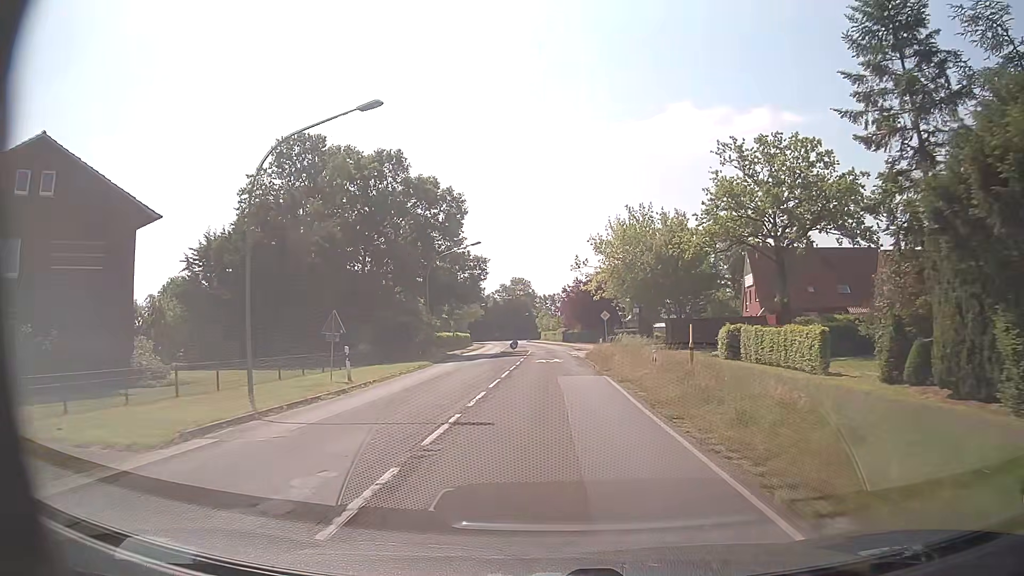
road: secondary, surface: asphalt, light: Day
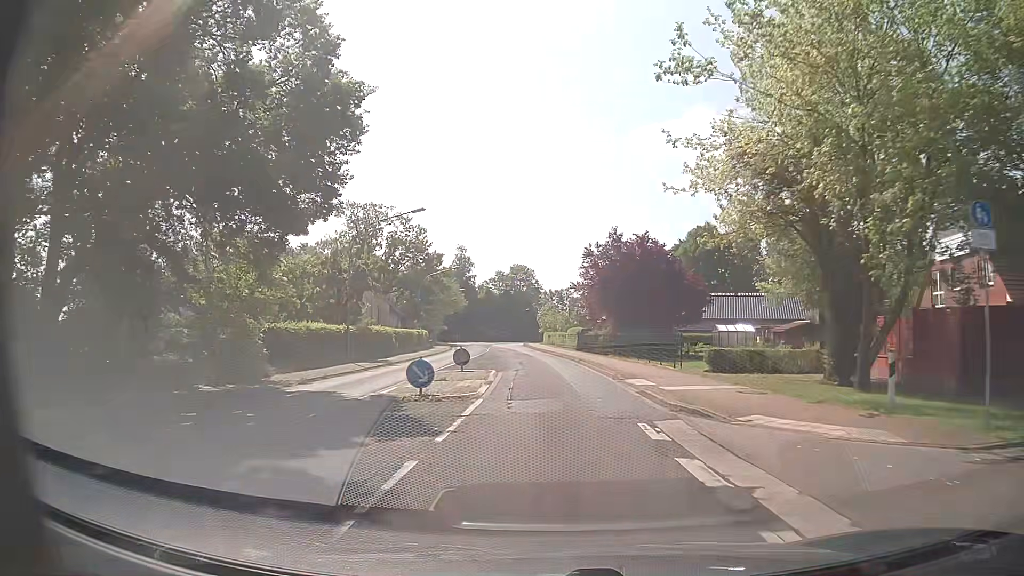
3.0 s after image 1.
(-0.2, +40.3) m; -1°
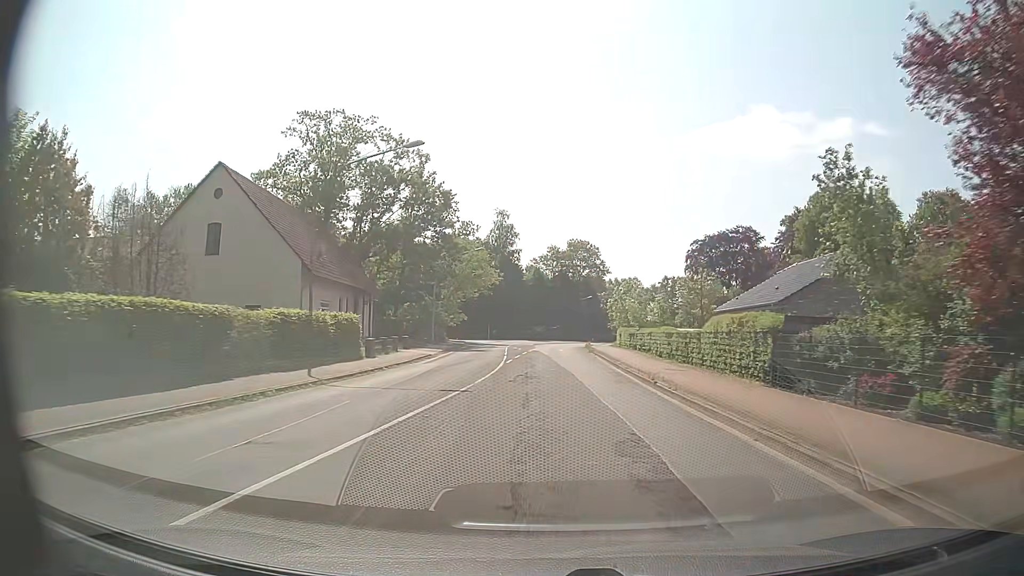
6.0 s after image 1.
(-1.8, +40.1) m; -5°
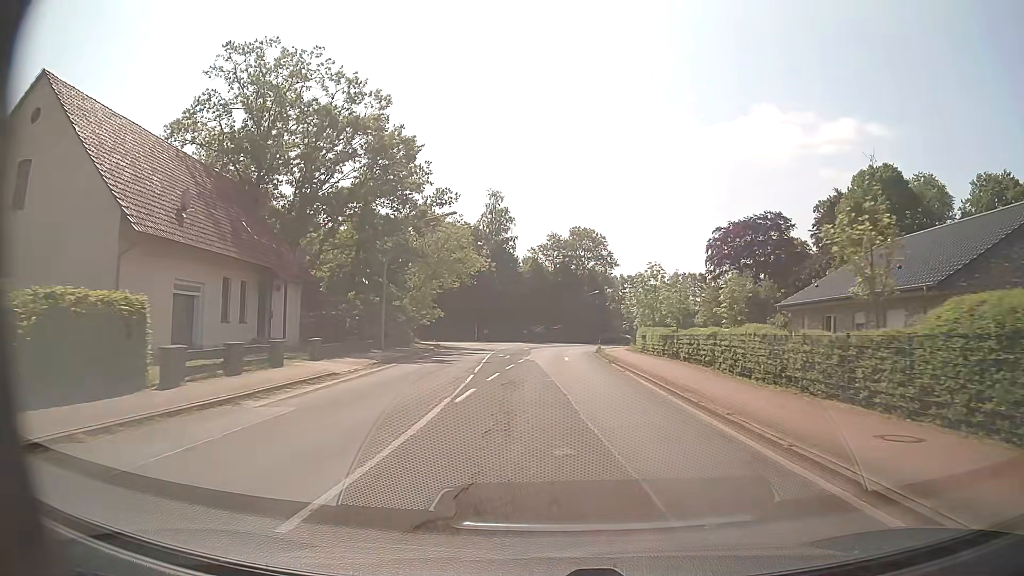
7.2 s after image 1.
(-0.1, +16.1) m; 0°
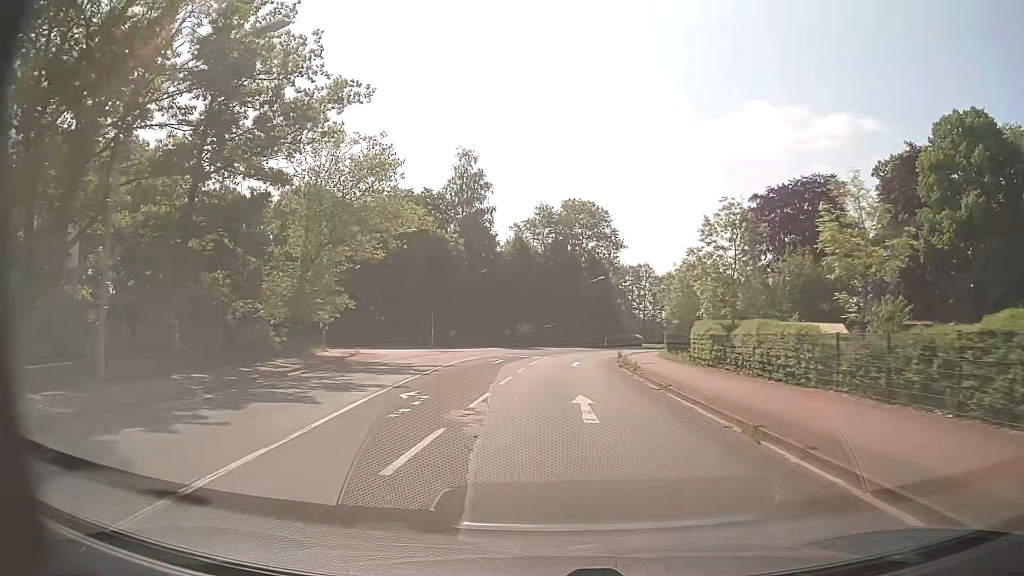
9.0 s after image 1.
(+0.2, +24.1) m; +1°
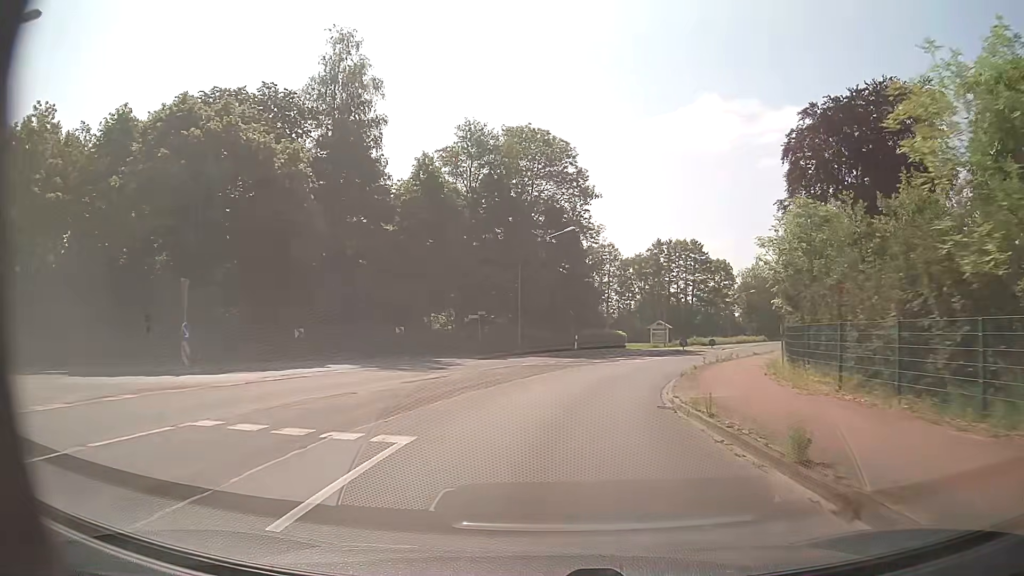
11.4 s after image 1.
(+0.9, +32.3) m; +4°
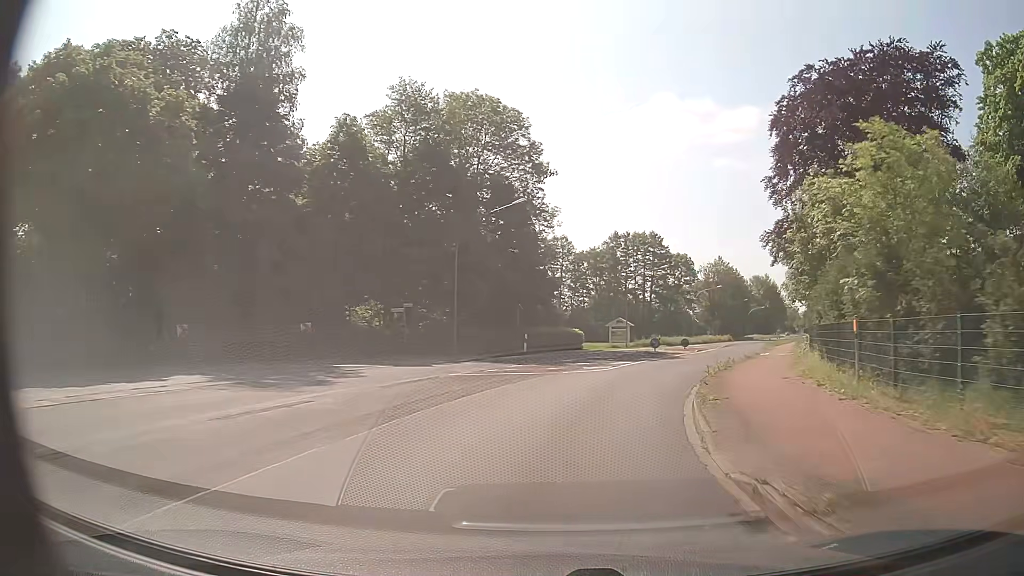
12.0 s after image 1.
(+0.3, +8.1) m; +4°
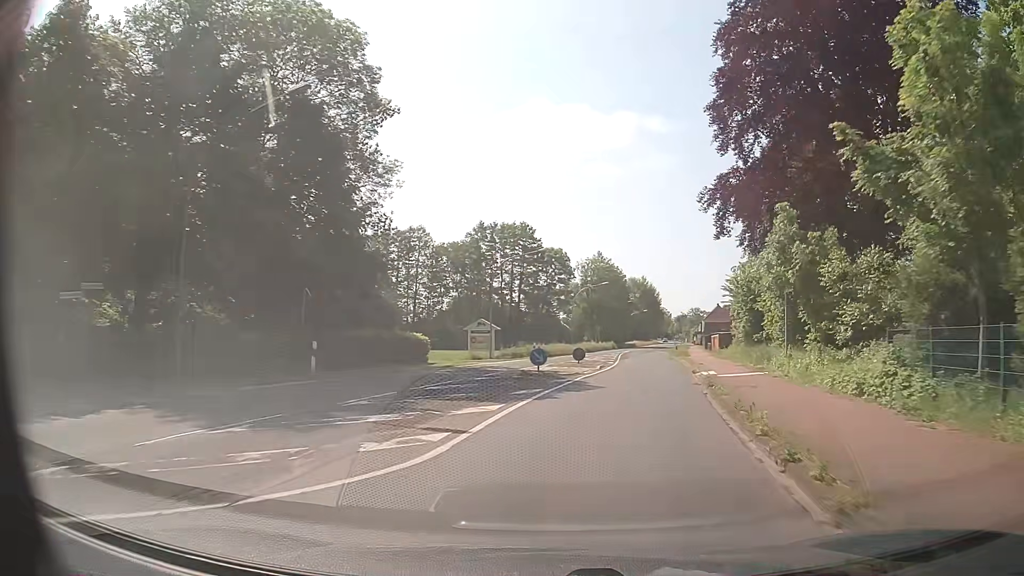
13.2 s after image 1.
(+1.6, +16.0) m; +11°
(+1, +10) (+2, +20) (+4, +30) (+6, +40) (+7, +49) (+8, +59) (+10, +69) (+12, +79) (+14, +89) (+16, +99) m
